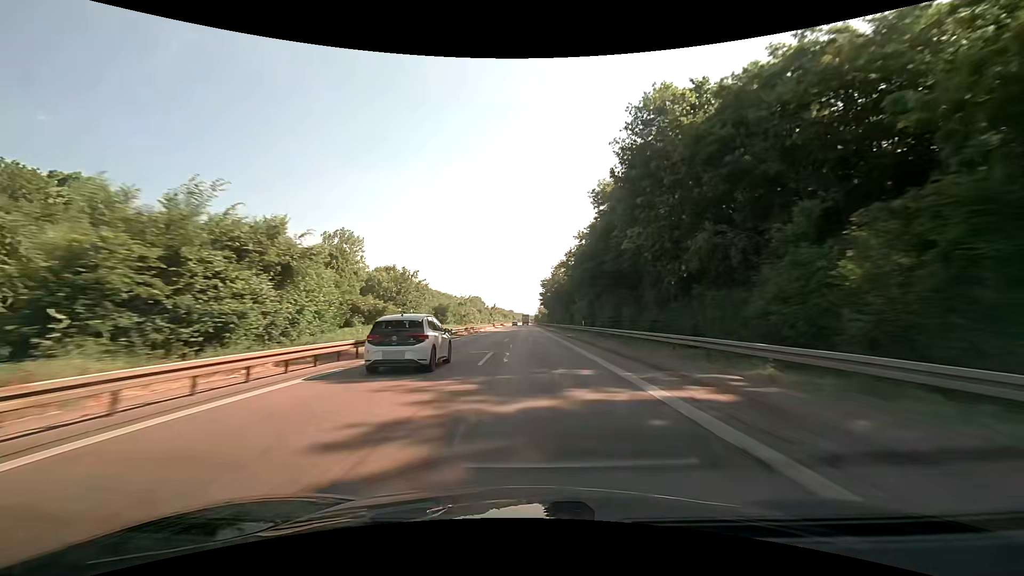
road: motorway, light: Day
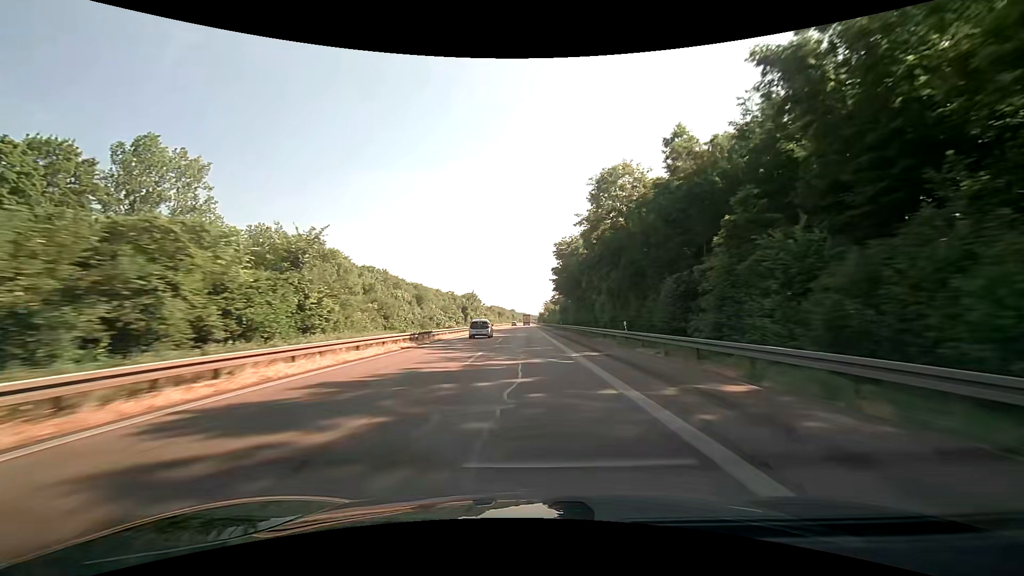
(+0.2, +72.3) m; 0°
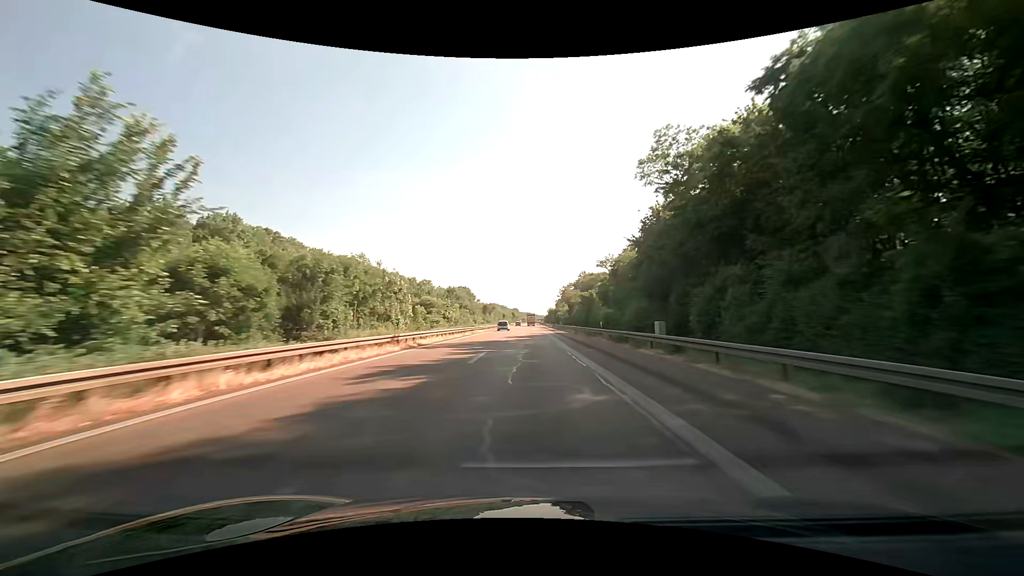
(-0.4, +89.8) m; -1°
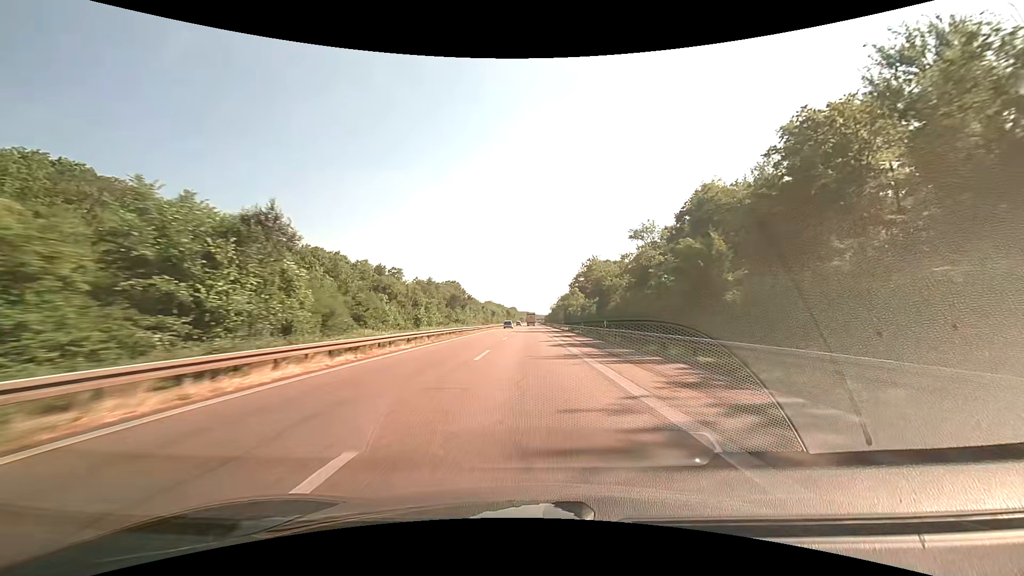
(+0.1, +53.9) m; 0°
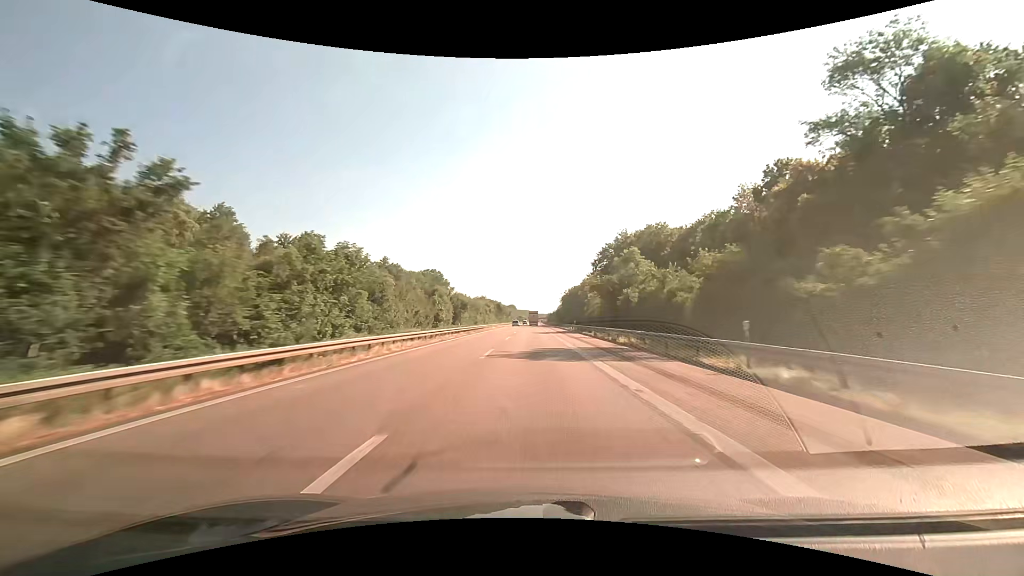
(+0.3, +72.0) m; 0°
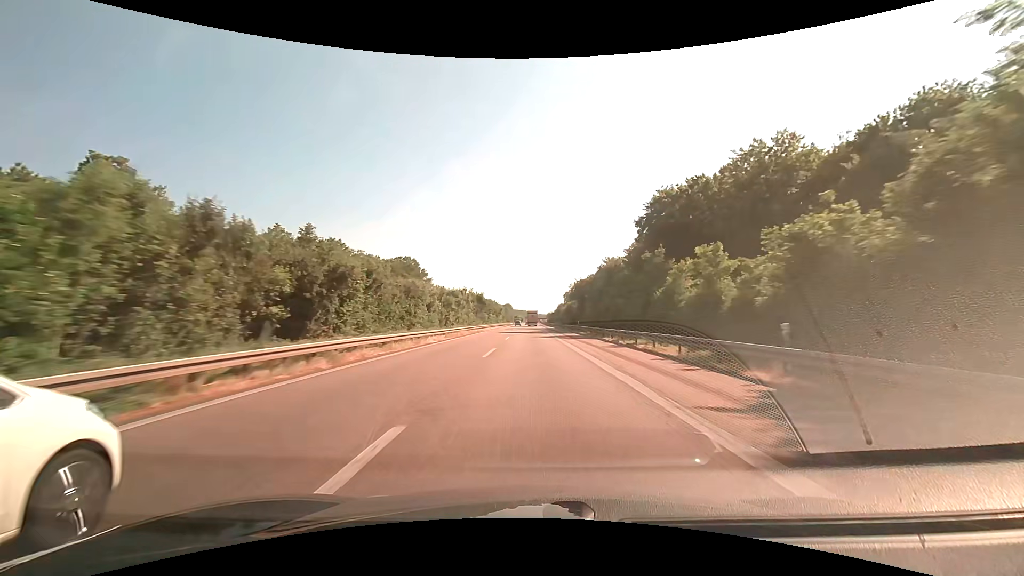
(+0.2, +54.0) m; 0°
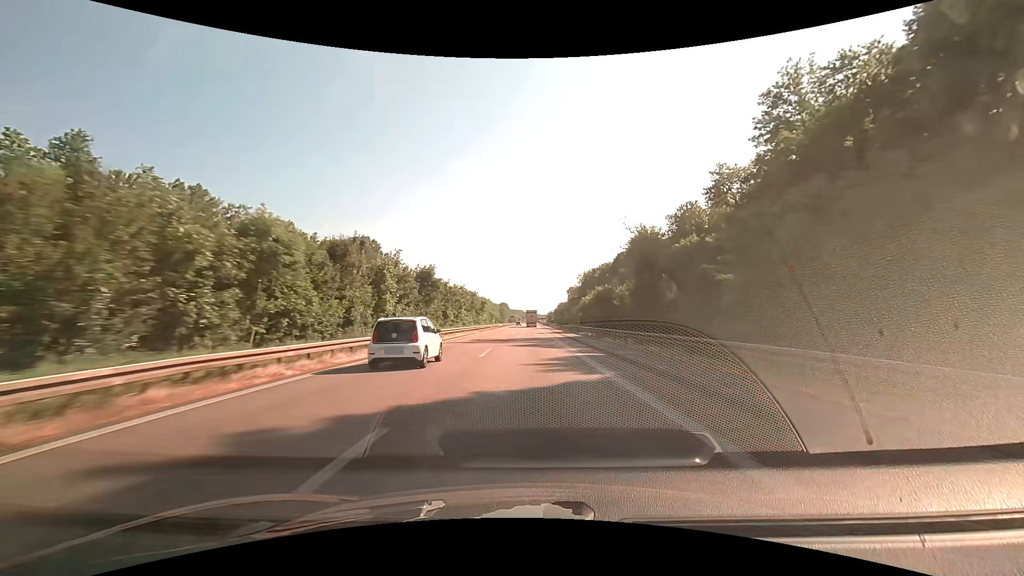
(+0.1, +53.9) m; 0°
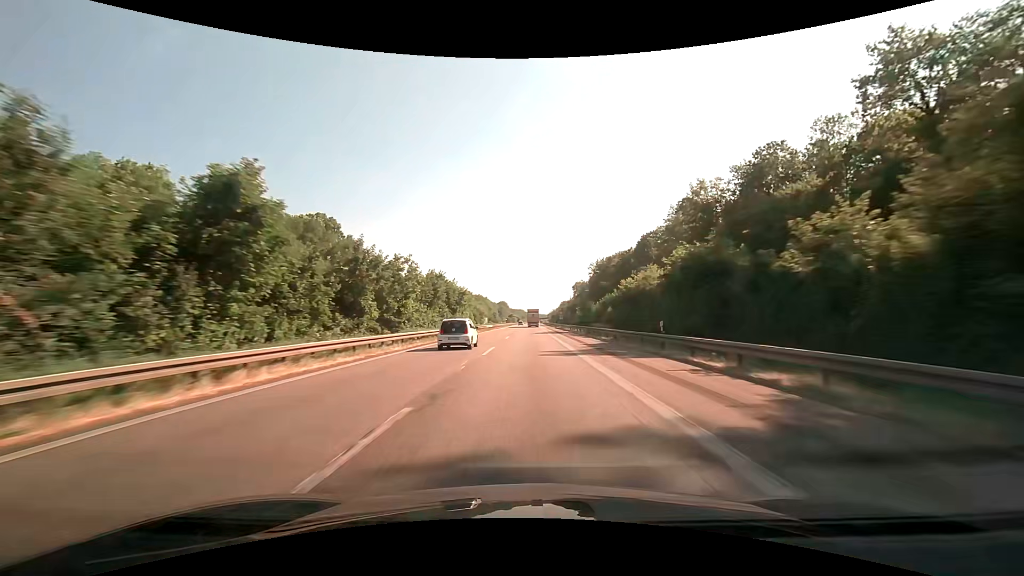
(0.0, +35.9) m; 0°
